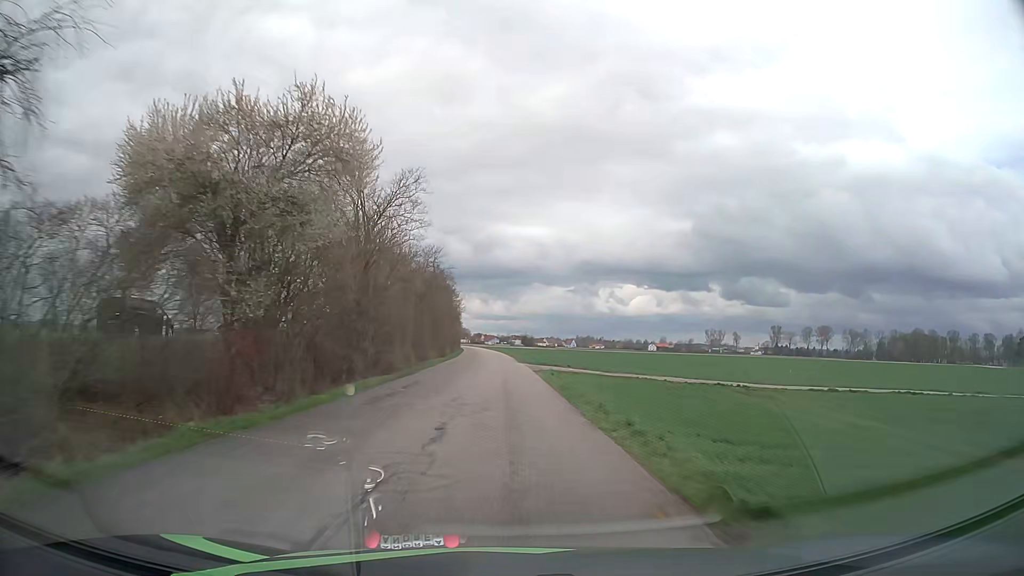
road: unclassified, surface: asphalt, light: Day
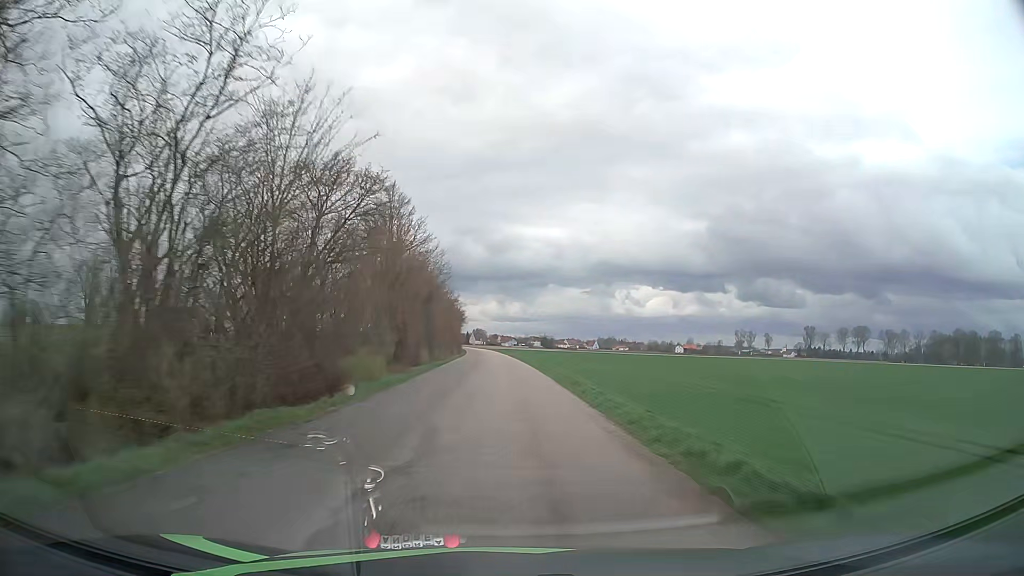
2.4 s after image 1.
(-0.8, +47.5) m; -2°
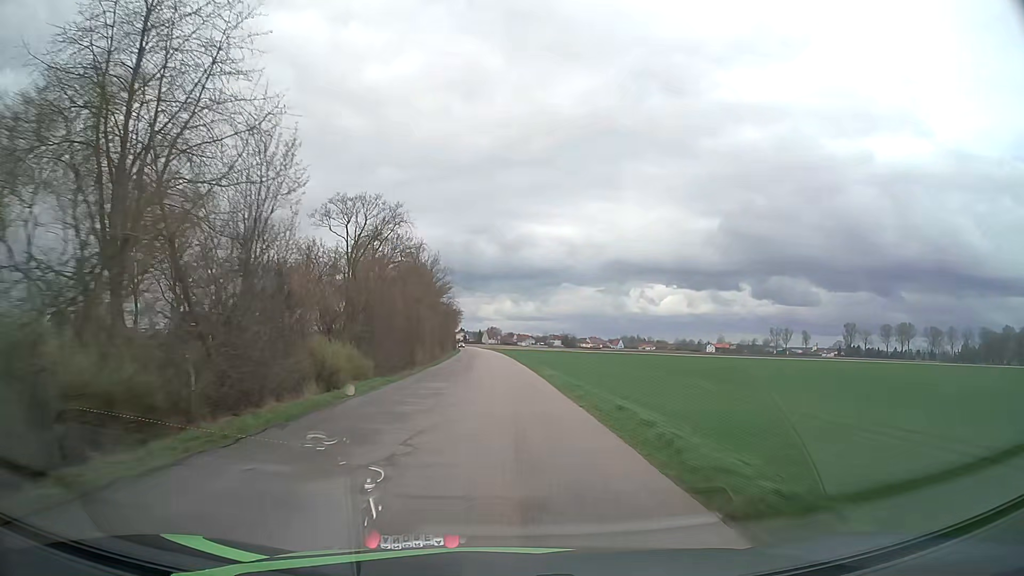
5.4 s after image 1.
(-0.5, +60.8) m; -1°
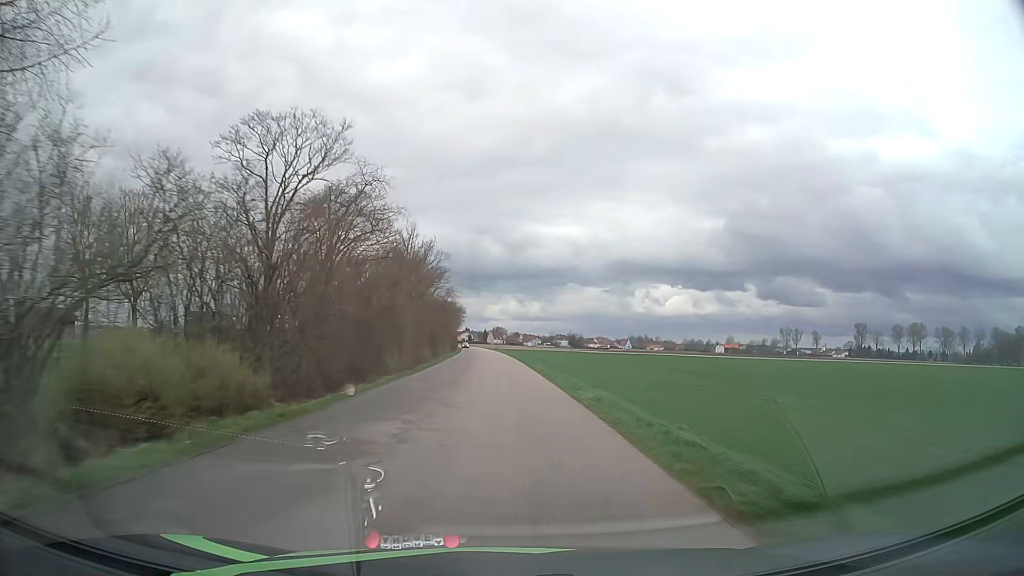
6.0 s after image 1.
(0.0, +12.2) m; 0°
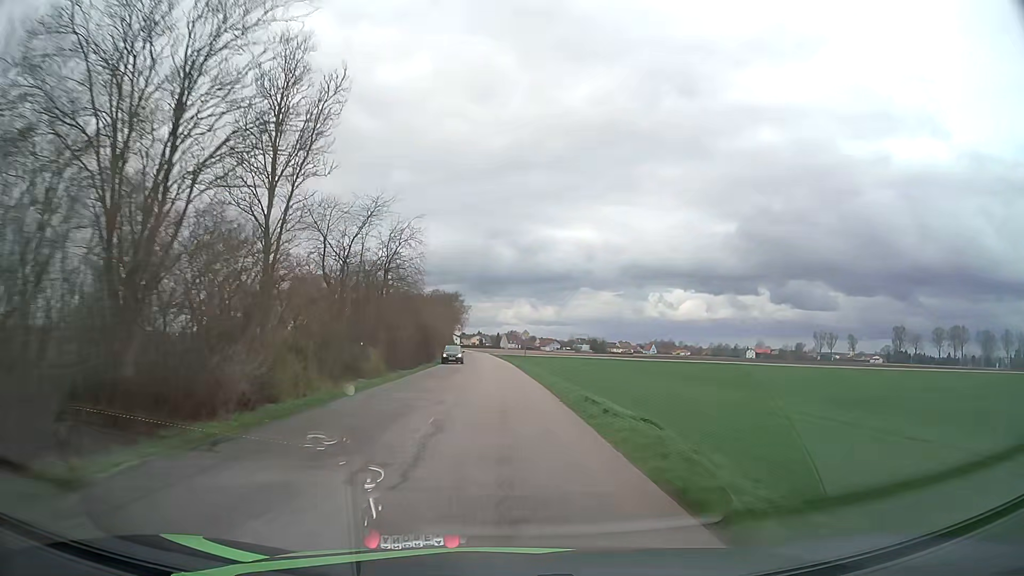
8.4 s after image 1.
(-0.6, +49.3) m; -1°
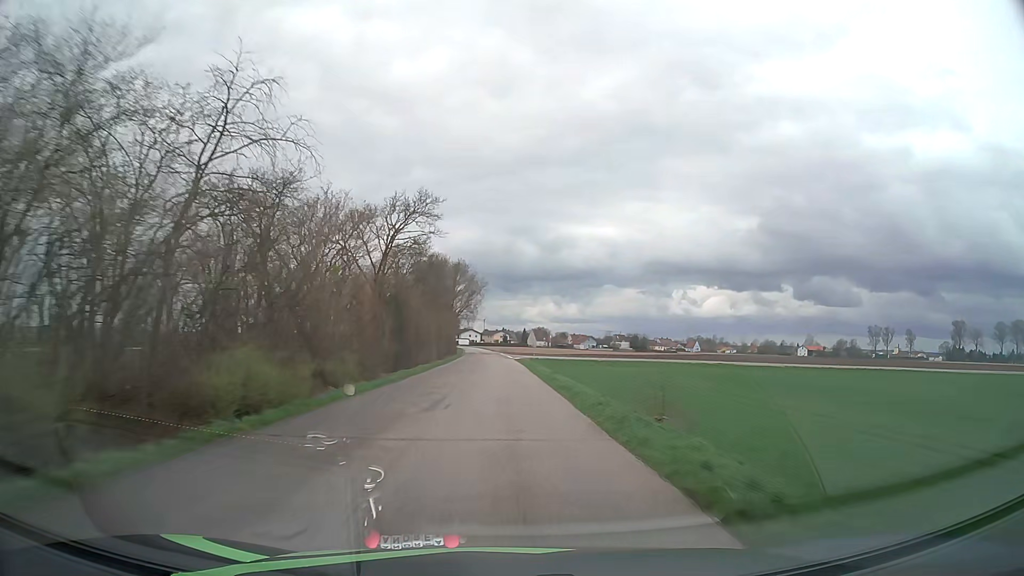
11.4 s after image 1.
(-1.3, +62.5) m; -2°
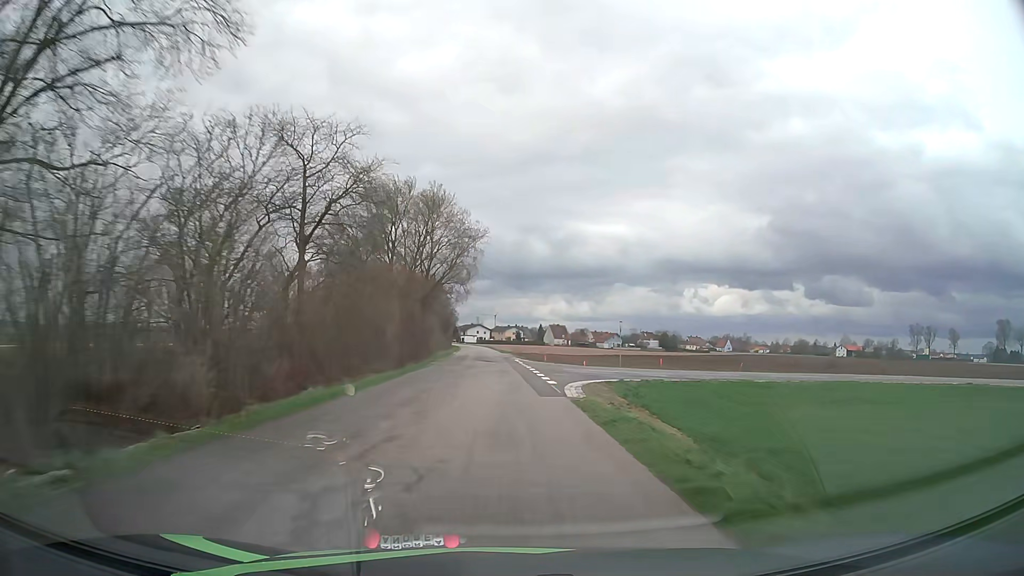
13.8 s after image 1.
(-0.4, +50.4) m; -1°
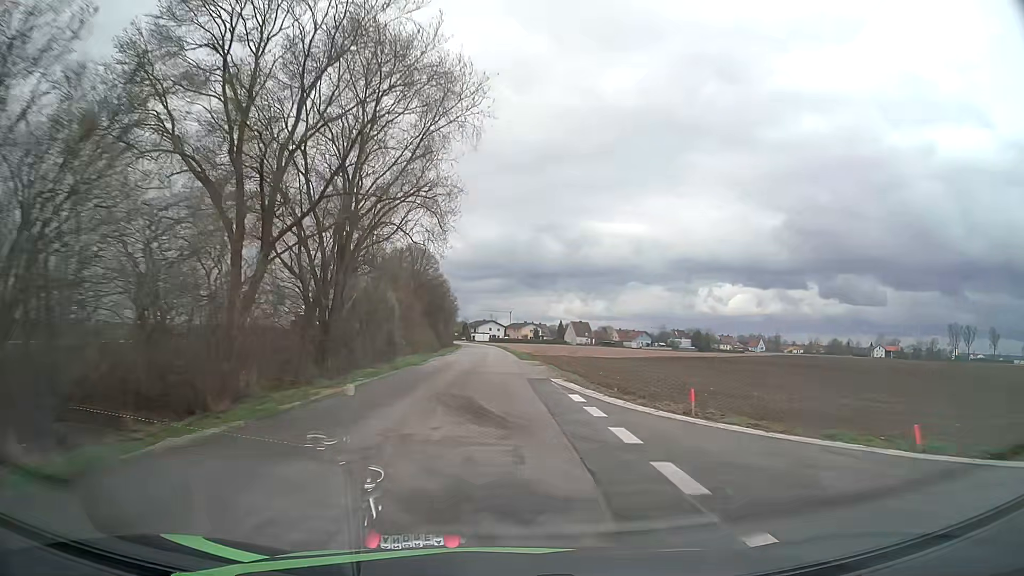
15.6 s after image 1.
(-0.4, +37.5) m; -1°
(0, +10) (0, +20) (0, +30) (0, +40) (0, +50) (-1, +60) (-1, +70) (-1, +80) (-2, +90) (-2, +100) m
